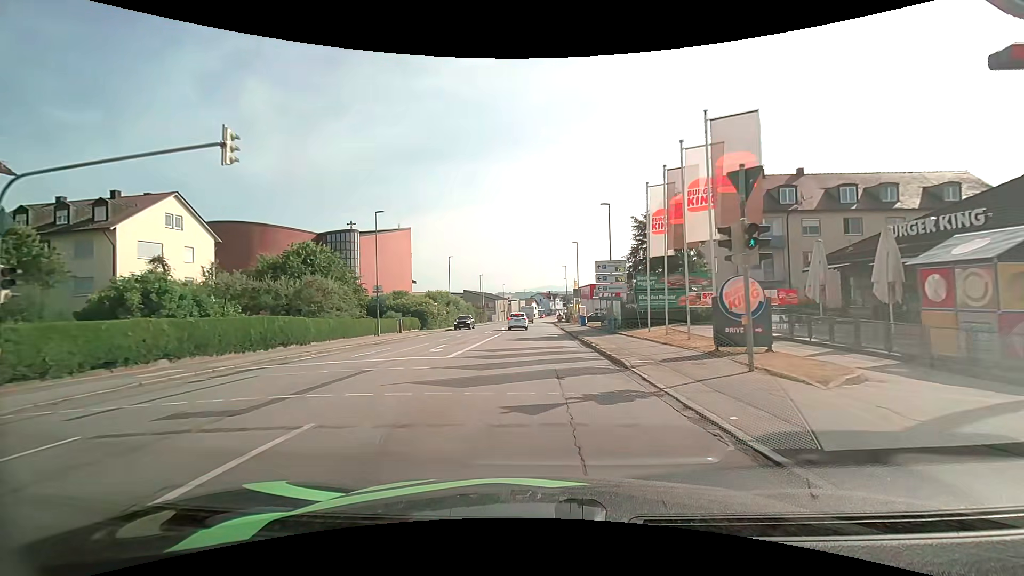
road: tertiary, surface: asphalt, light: Day
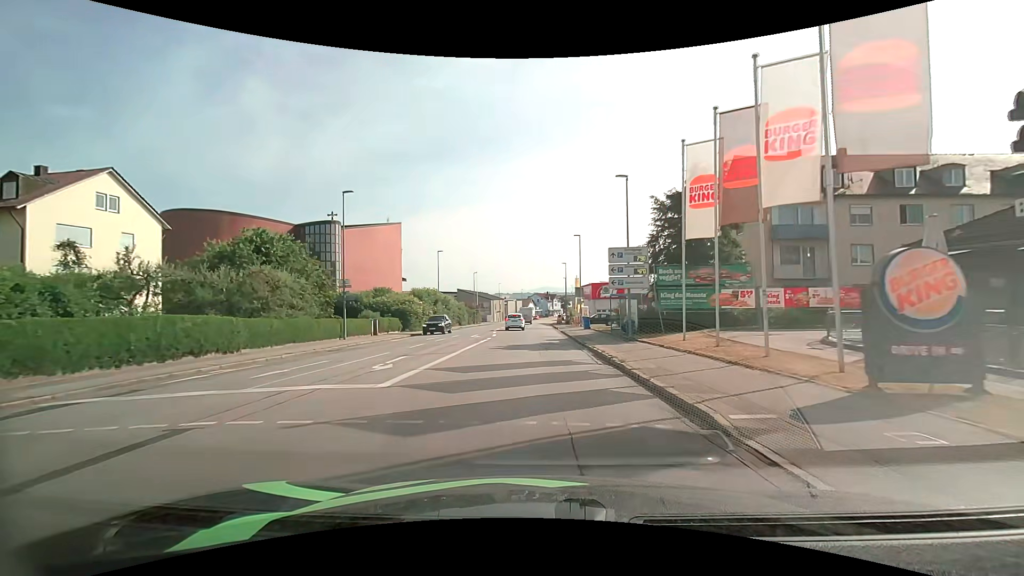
(0.0, +6.7) m; 0°
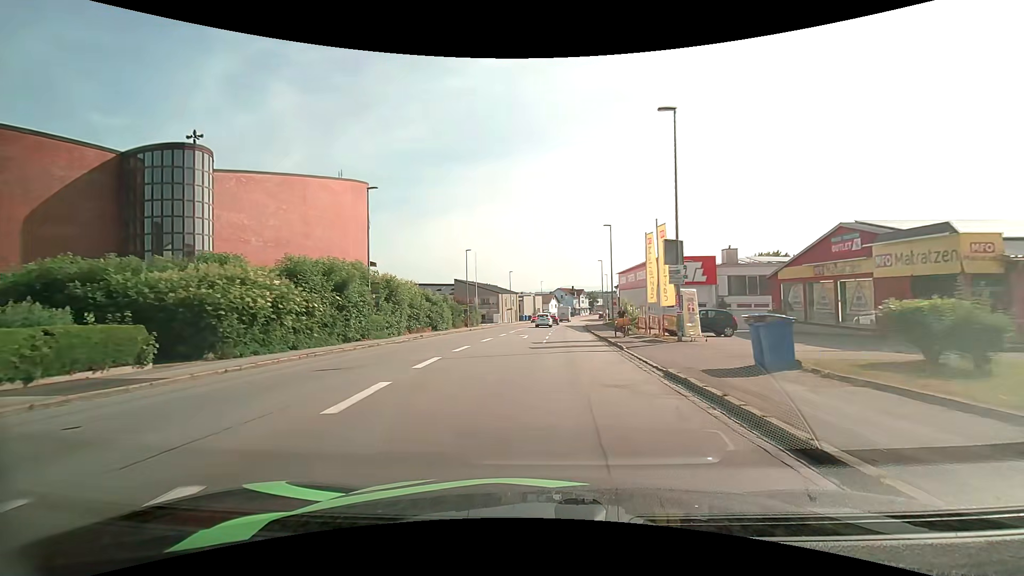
(-0.1, +33.7) m; -2°
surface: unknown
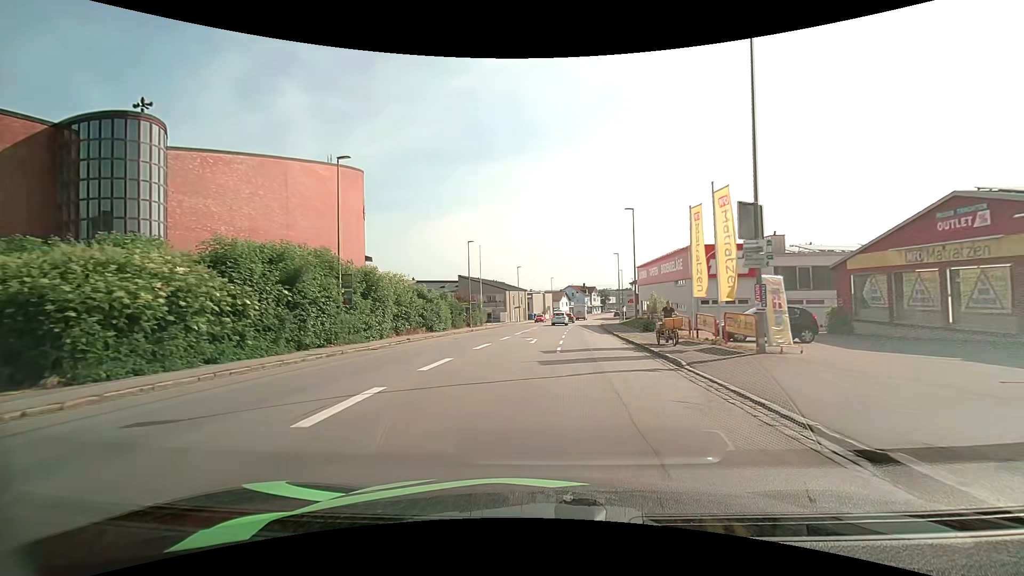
(-0.1, +6.8) m; -1°
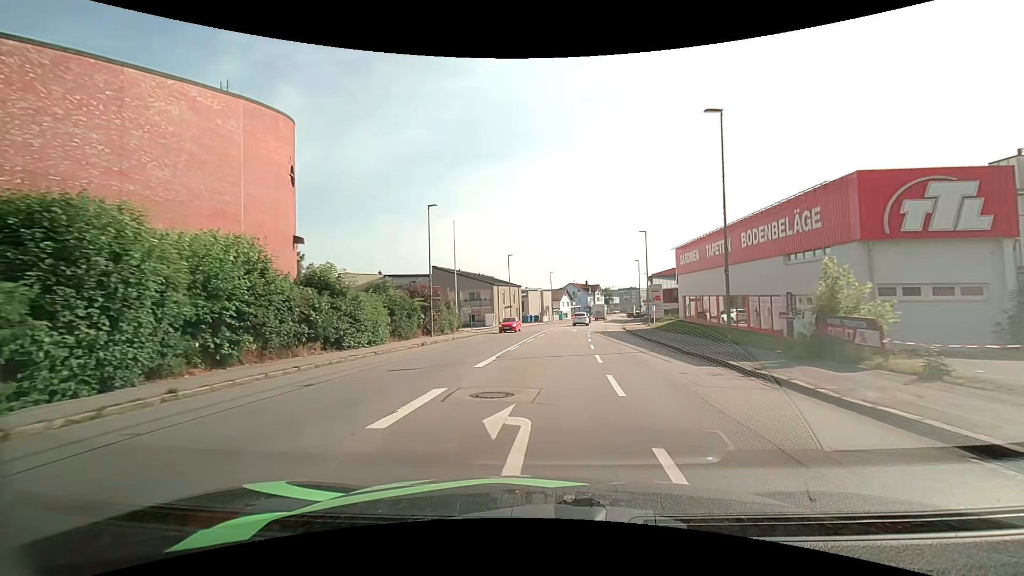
(-0.1, +20.7) m; 0°
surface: asphalt
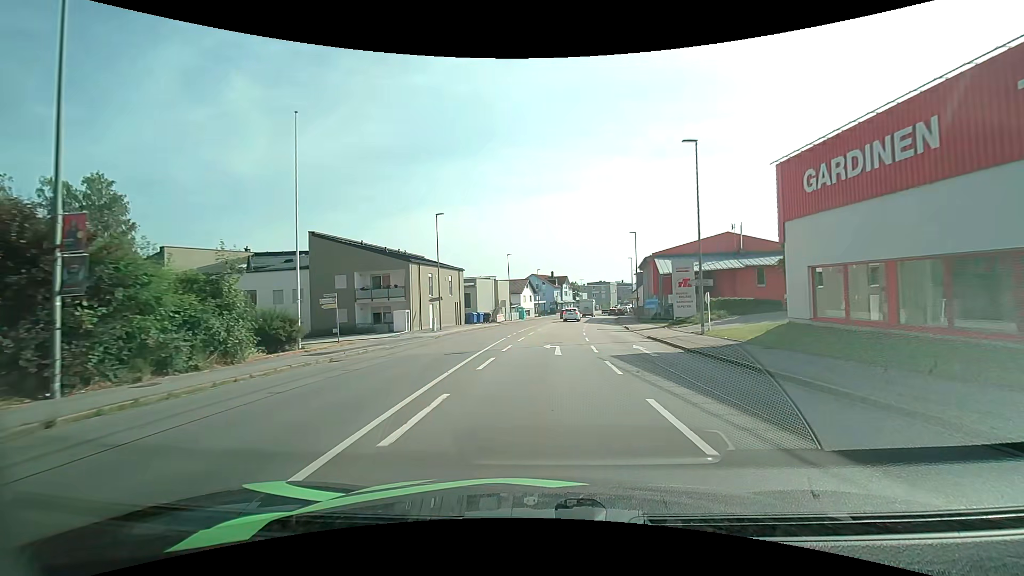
(+1.0, +28.0) m; +4°
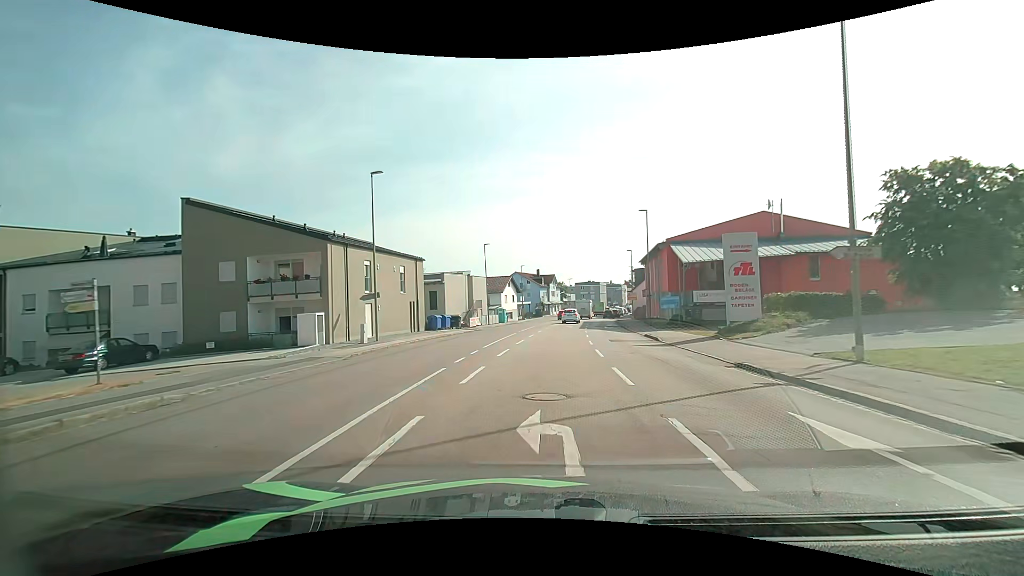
(+0.2, +13.6) m; +2°
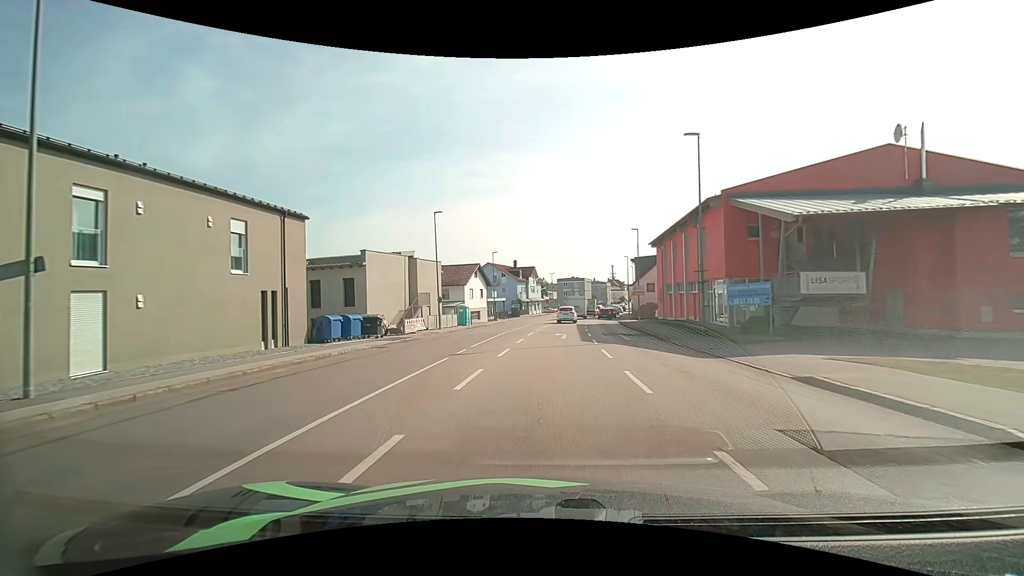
(+0.4, +19.3) m; +2°
